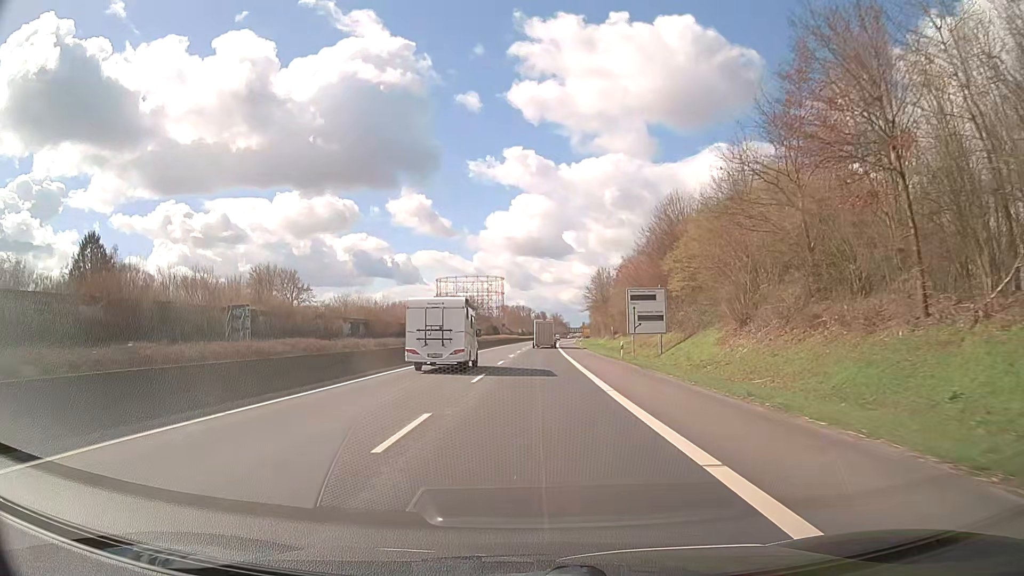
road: trunk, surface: asphalt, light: Day
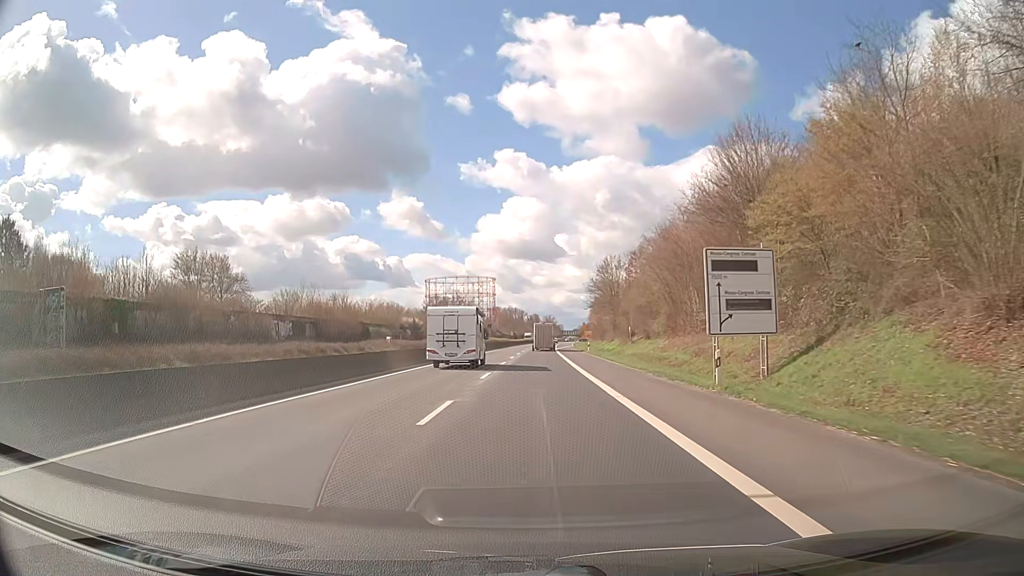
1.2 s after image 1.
(0.0, +21.6) m; 0°
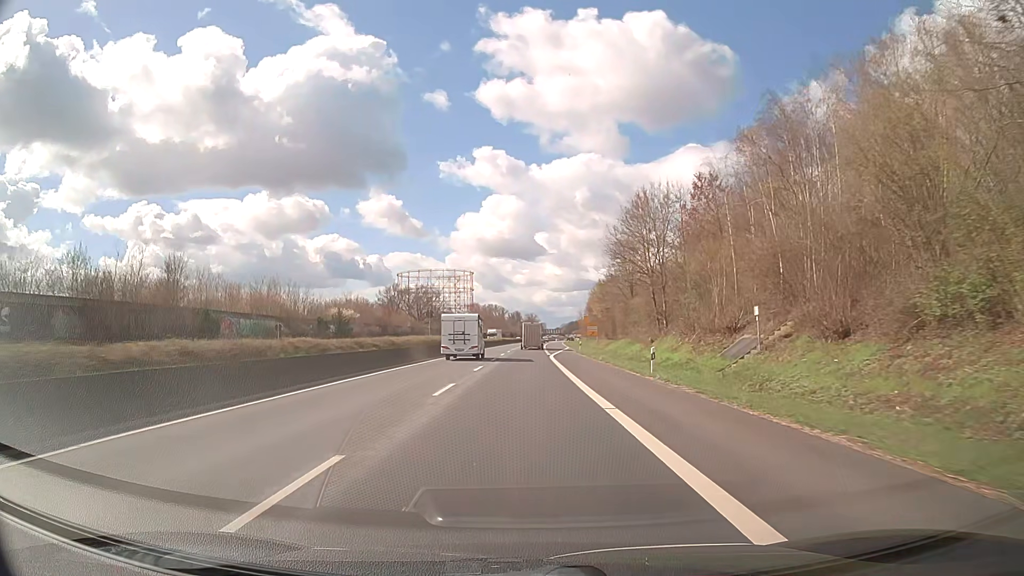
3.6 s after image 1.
(+0.8, +43.2) m; +2°
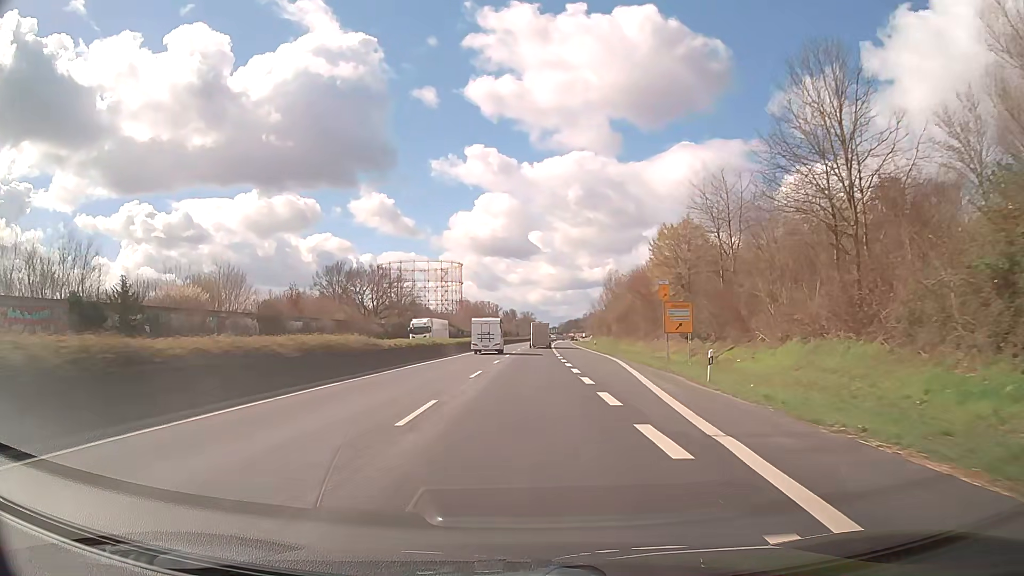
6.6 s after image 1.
(-0.1, +54.0) m; +1°
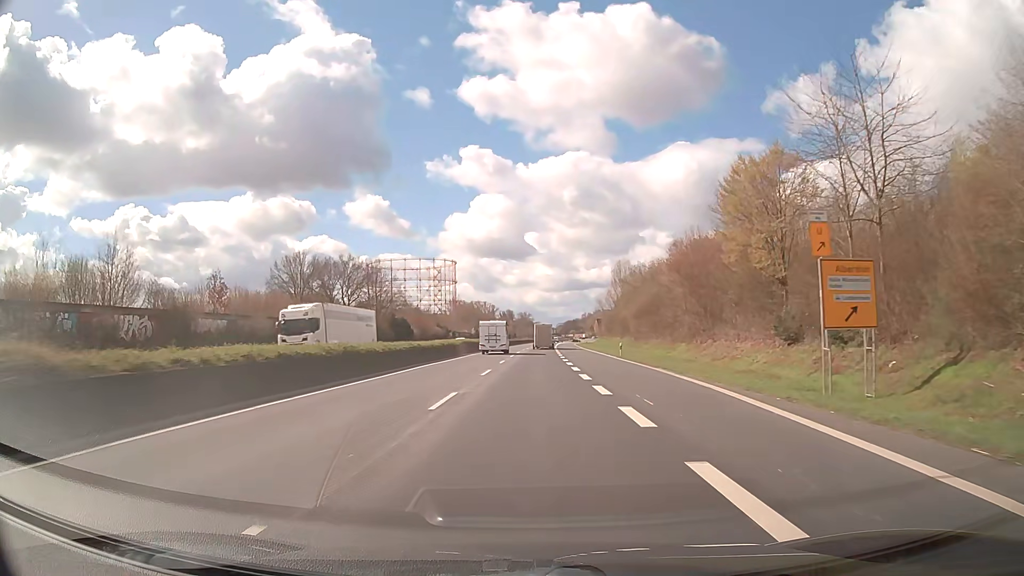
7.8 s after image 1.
(0.0, +21.6) m; 0°
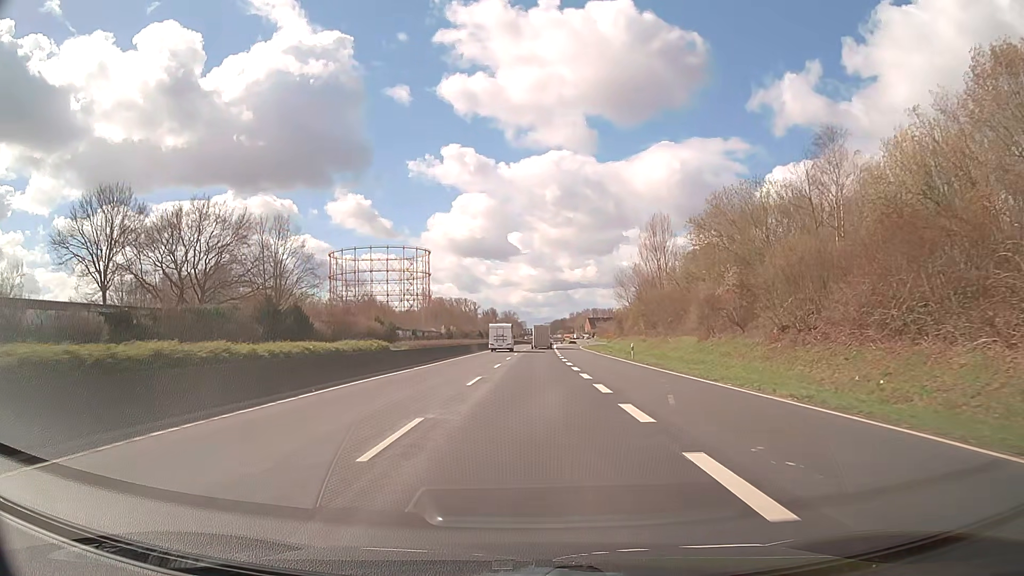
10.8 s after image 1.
(+0.7, +53.9) m; +2°
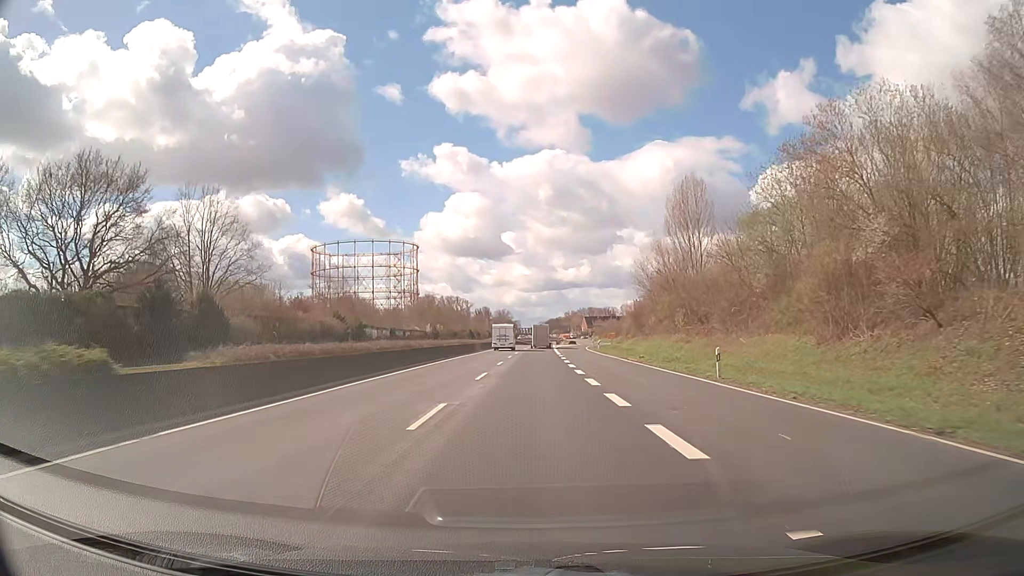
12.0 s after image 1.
(0.0, +21.5) m; 0°
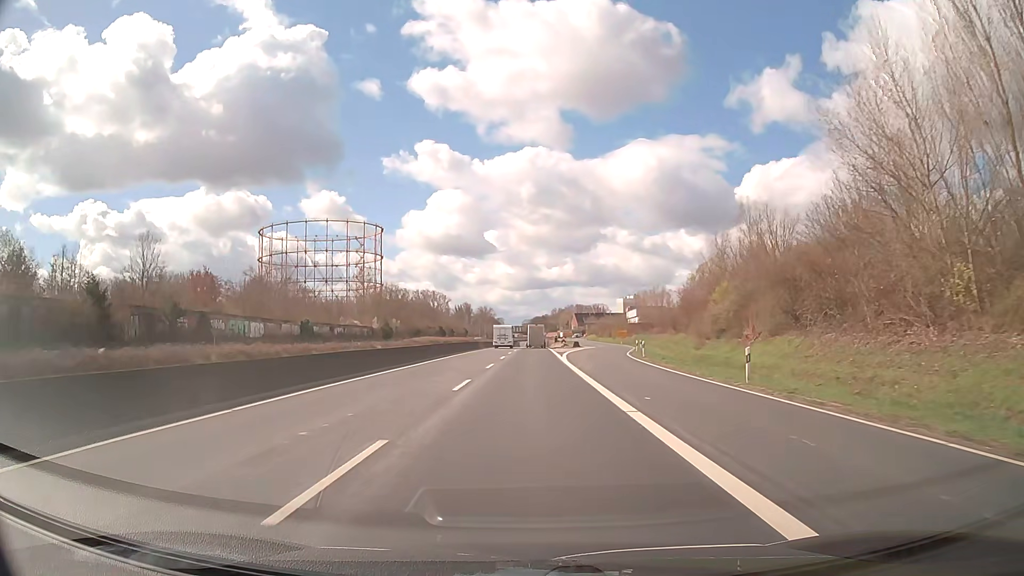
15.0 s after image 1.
(+0.5, +53.8) m; +1°
(0, +10) (0, +20) (0, +30) (0, +40) (0, +50) (+1, +60) (+1, +70) (+1, +80) (+1, +90) (+1, +100) m
